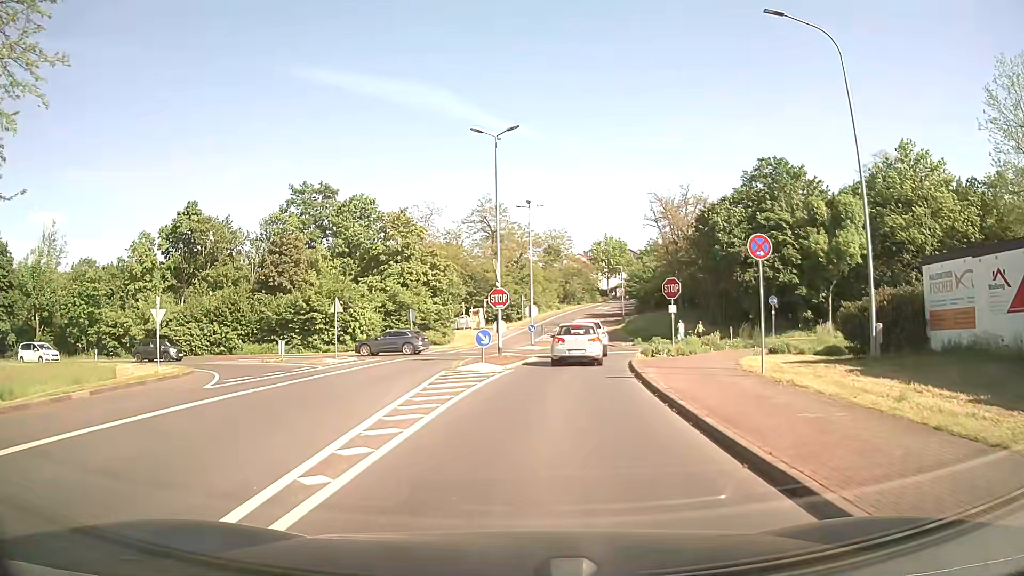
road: tertiary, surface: asphalt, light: Day
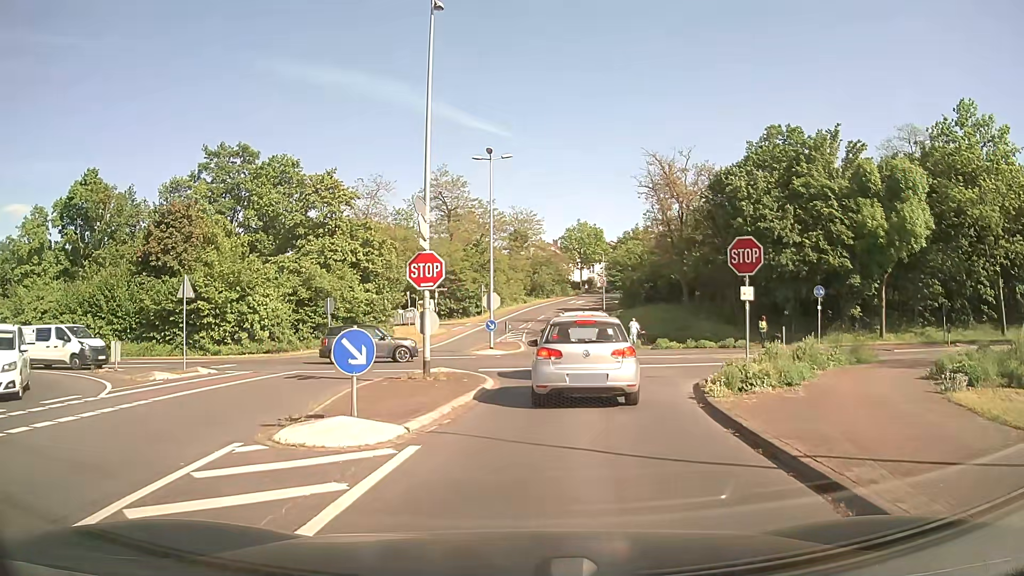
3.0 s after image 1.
(+0.4, +13.3) m; +4°
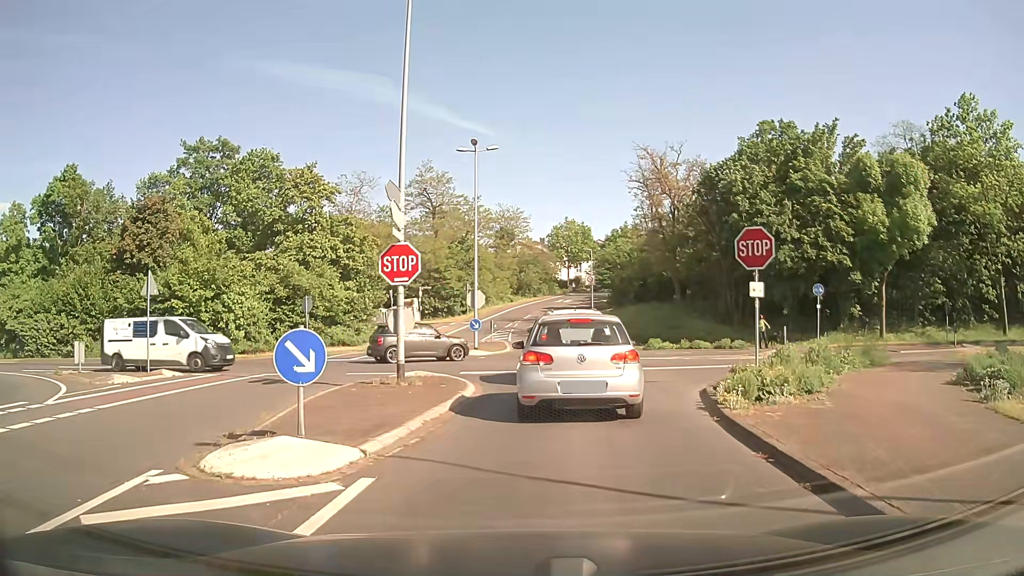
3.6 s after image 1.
(0.0, +1.5) m; +1°
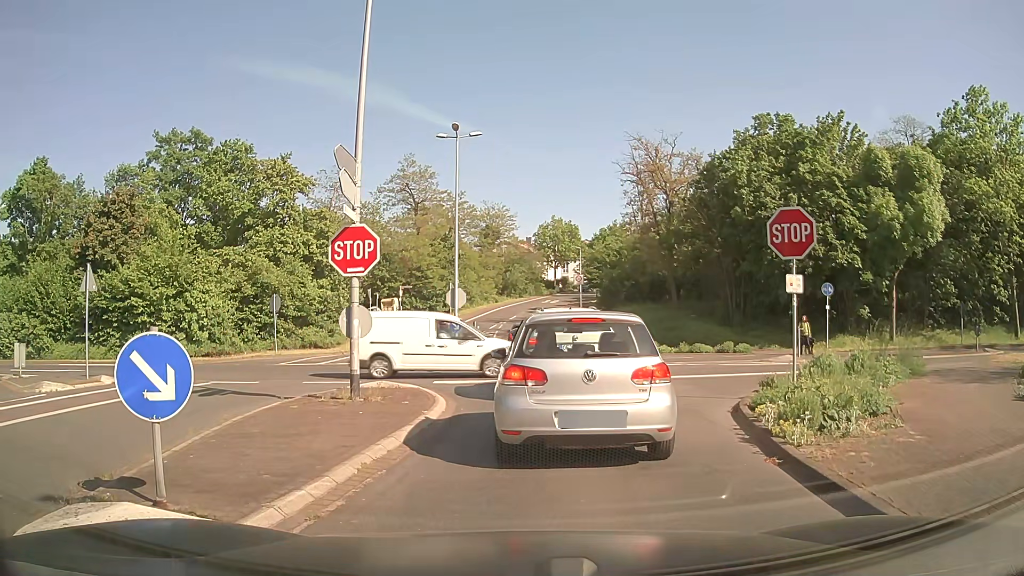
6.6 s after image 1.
(0.0, +2.7) m; 0°
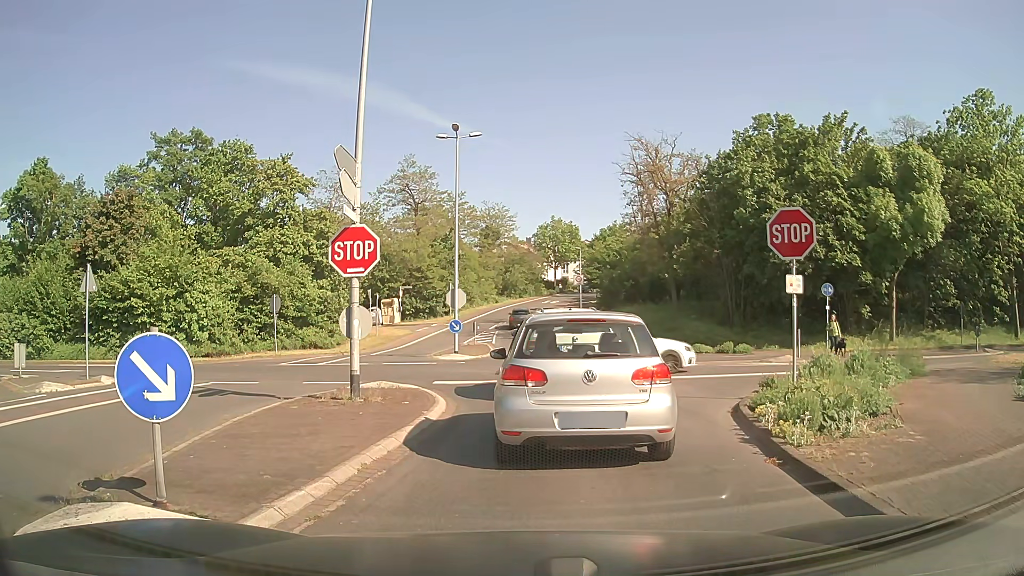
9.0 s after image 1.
(0.0, +0.1) m; 0°
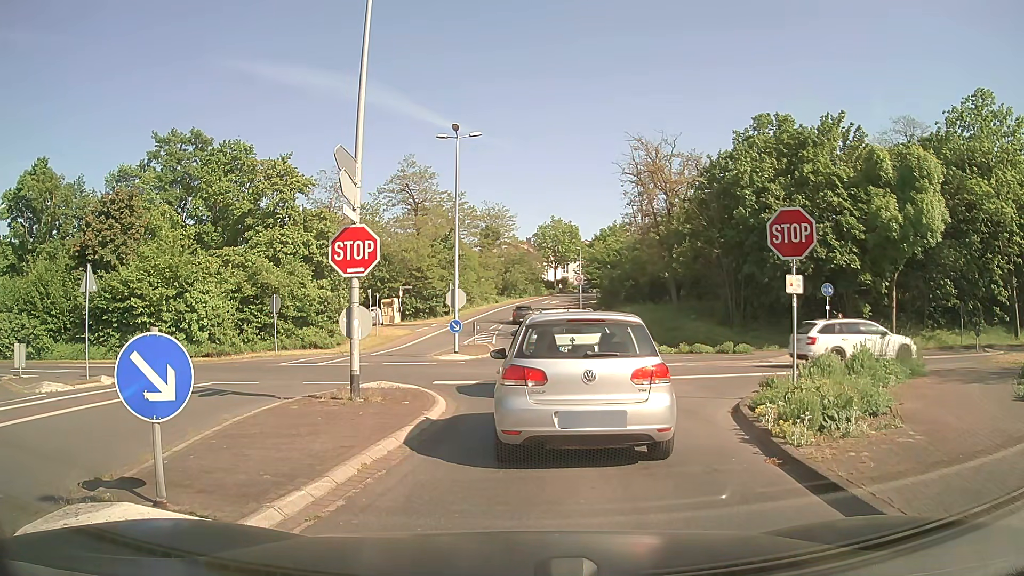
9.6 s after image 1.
(0.0, 0.0) m; 0°
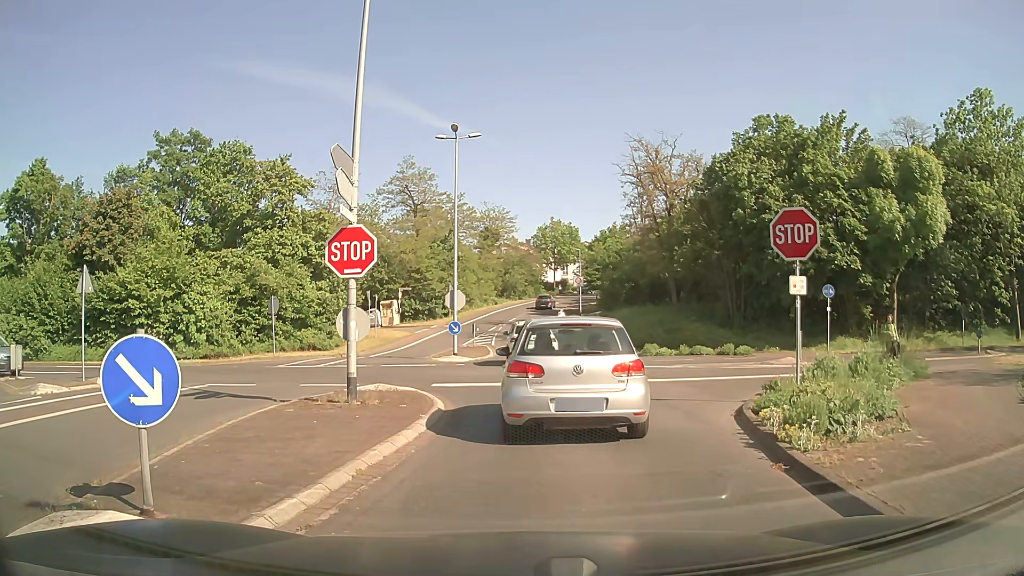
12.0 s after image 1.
(0.0, +0.2) m; 0°
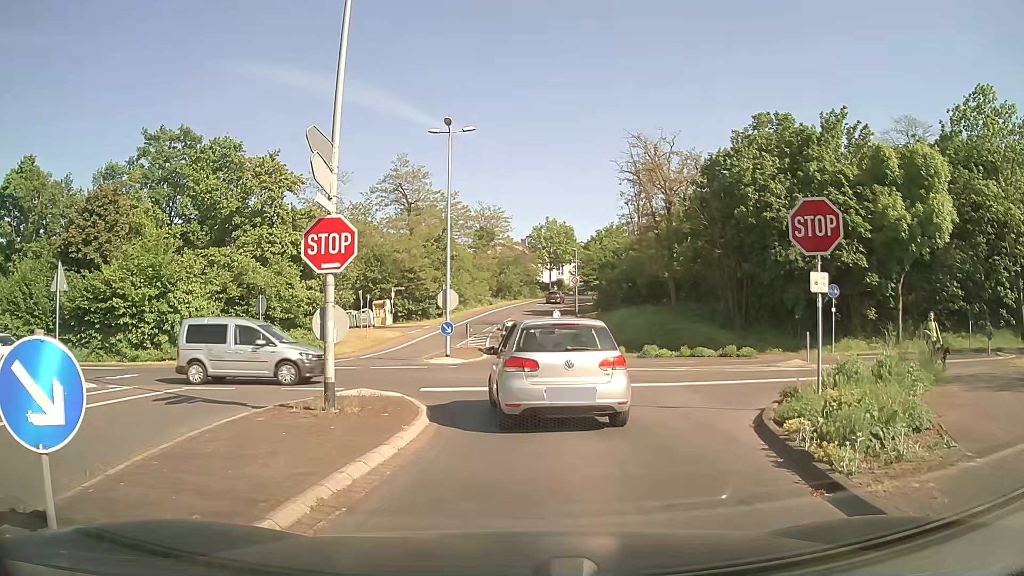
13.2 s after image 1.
(0.0, +1.2) m; +1°
